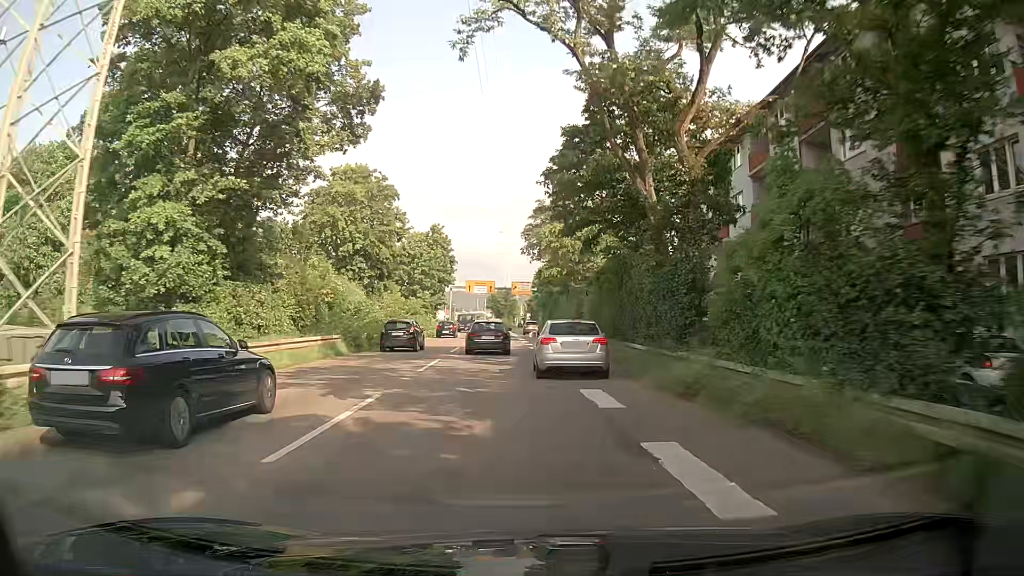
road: trunk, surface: asphalt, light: Day
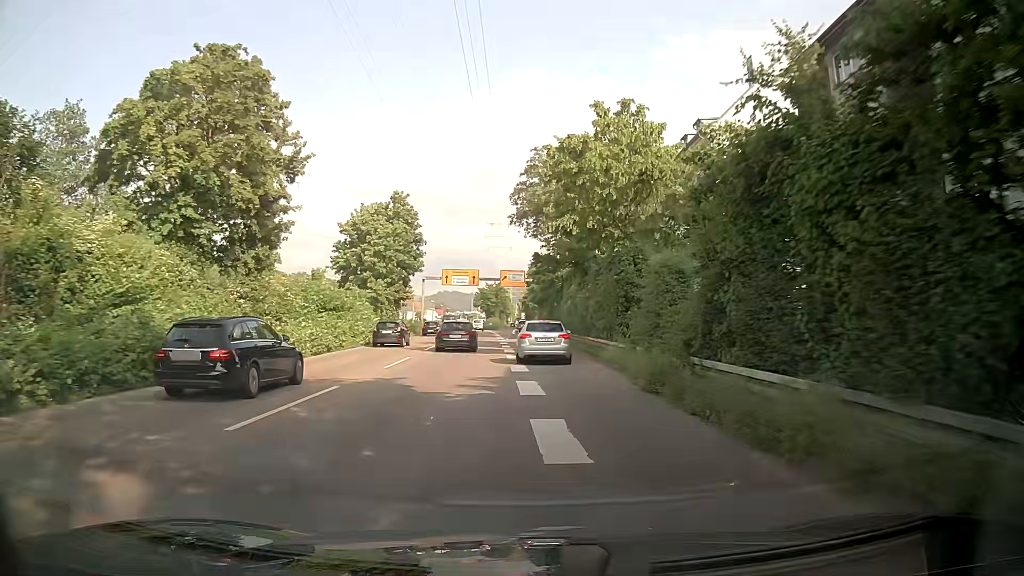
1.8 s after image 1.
(-0.1, +22.5) m; 0°
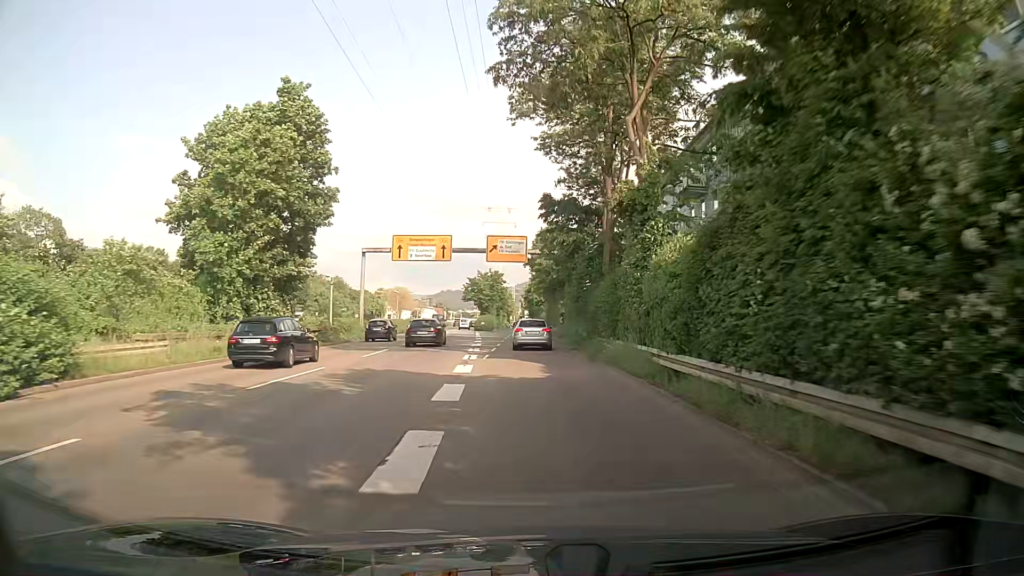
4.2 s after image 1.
(0.0, +31.9) m; 0°
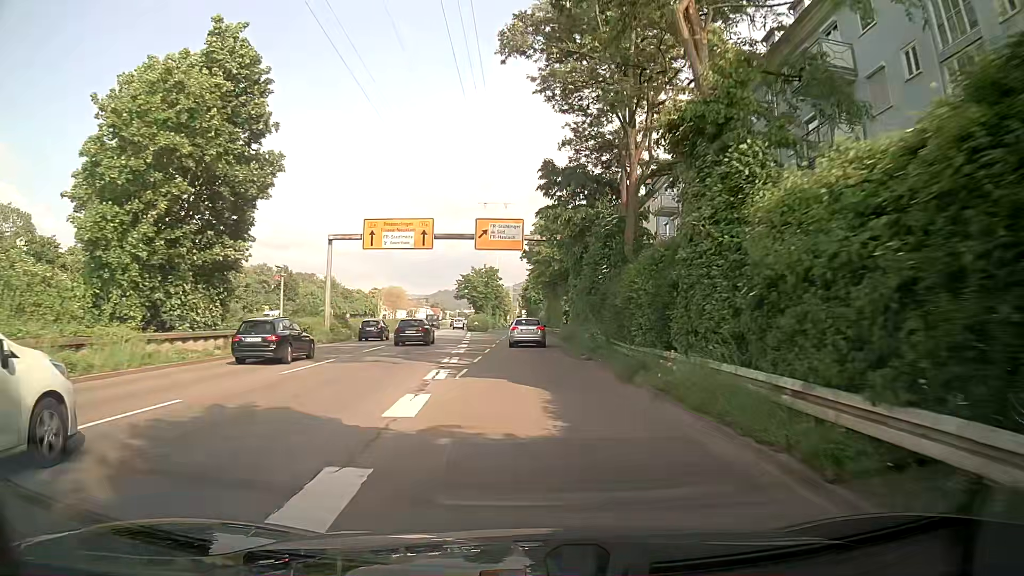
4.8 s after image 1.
(+0.1, +8.3) m; +1°
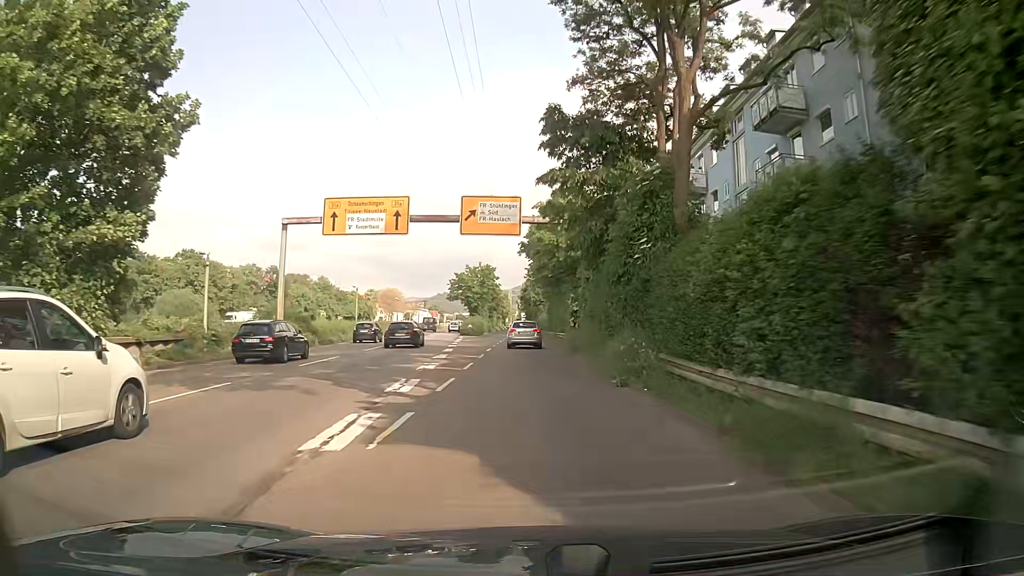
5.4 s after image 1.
(0.0, +8.4) m; 0°
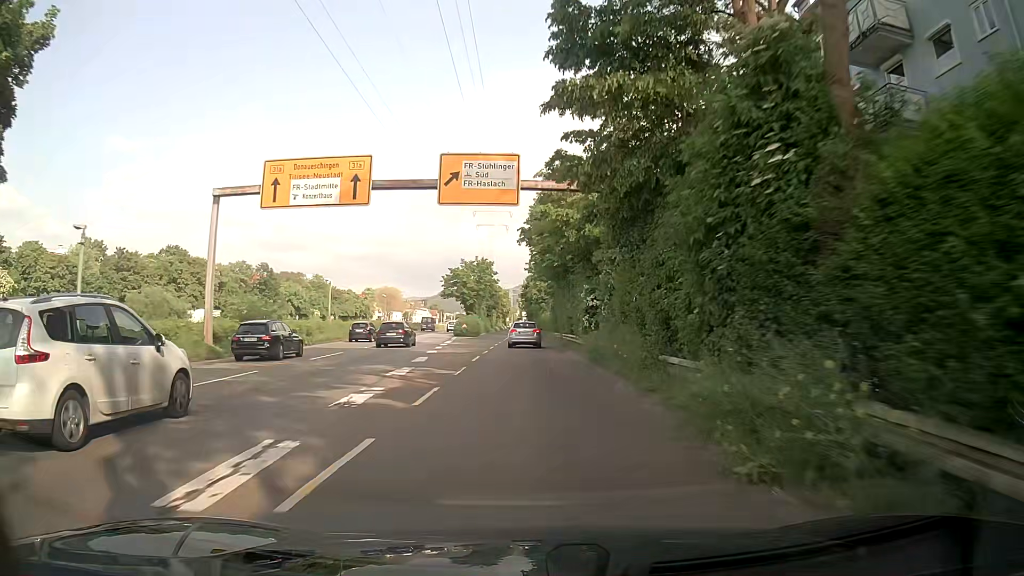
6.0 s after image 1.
(0.0, +8.5) m; 0°
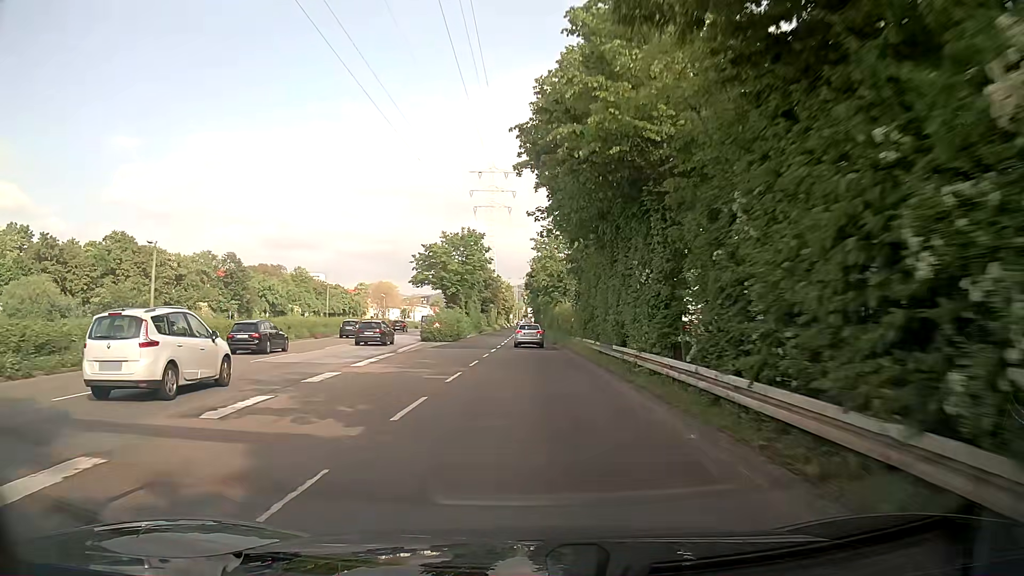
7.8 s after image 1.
(-0.3, +26.0) m; 0°
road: trunk_link
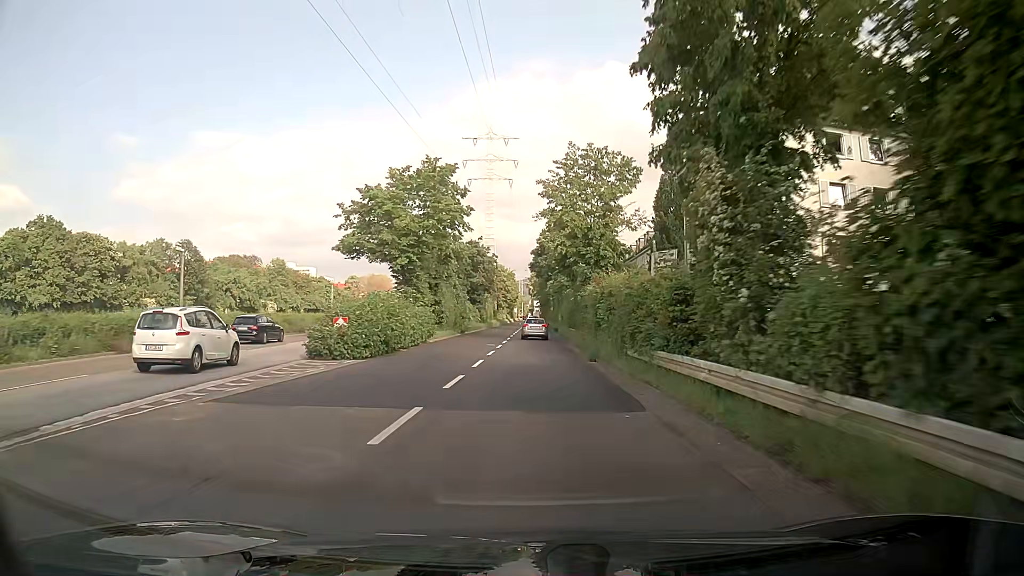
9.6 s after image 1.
(-0.6, +26.2) m; -1°
(0, +10) (0, +20) (0, +30) (0, +40) (0, +50) (0, +60) (0, +70) (0, +80) (0, +90) (0, +100) m
